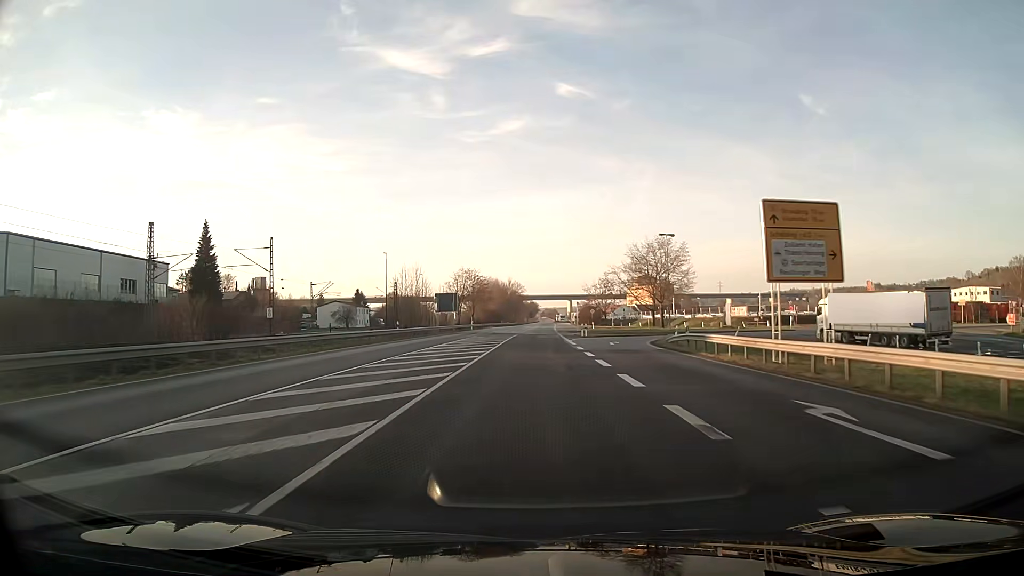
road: primary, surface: asphalt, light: Day
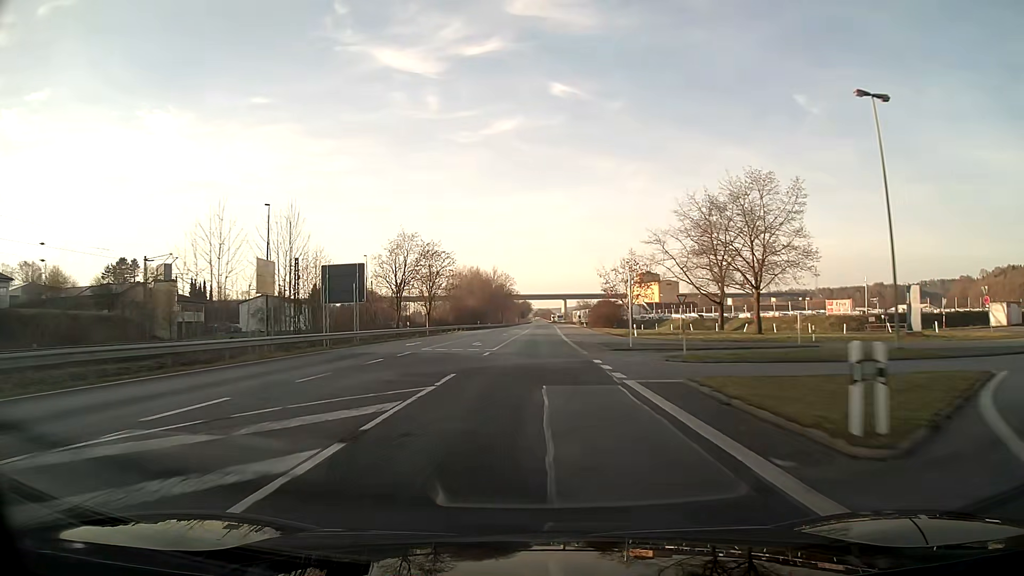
(+0.4, +48.0) m; +1°
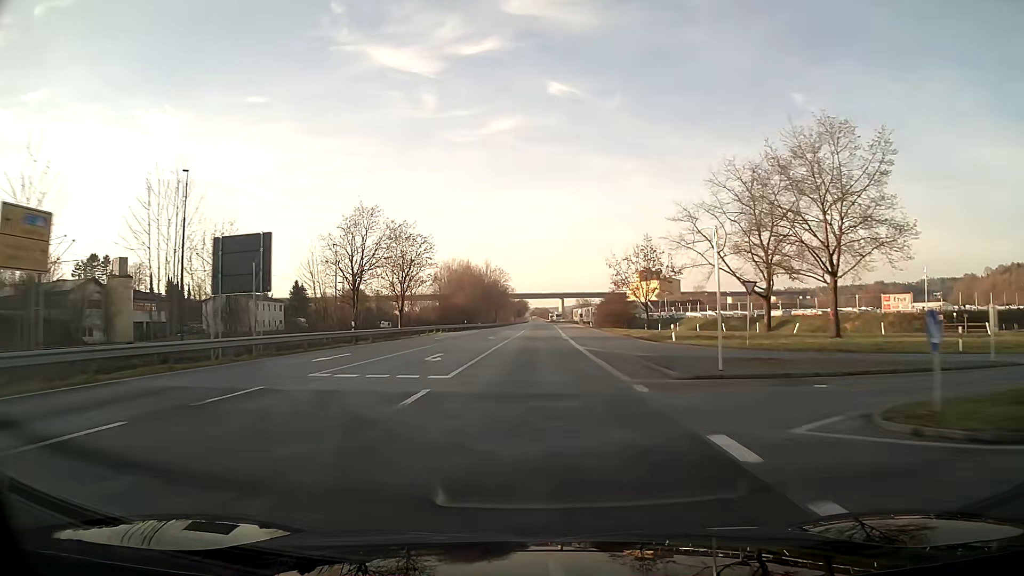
(0.0, +16.0) m; 0°
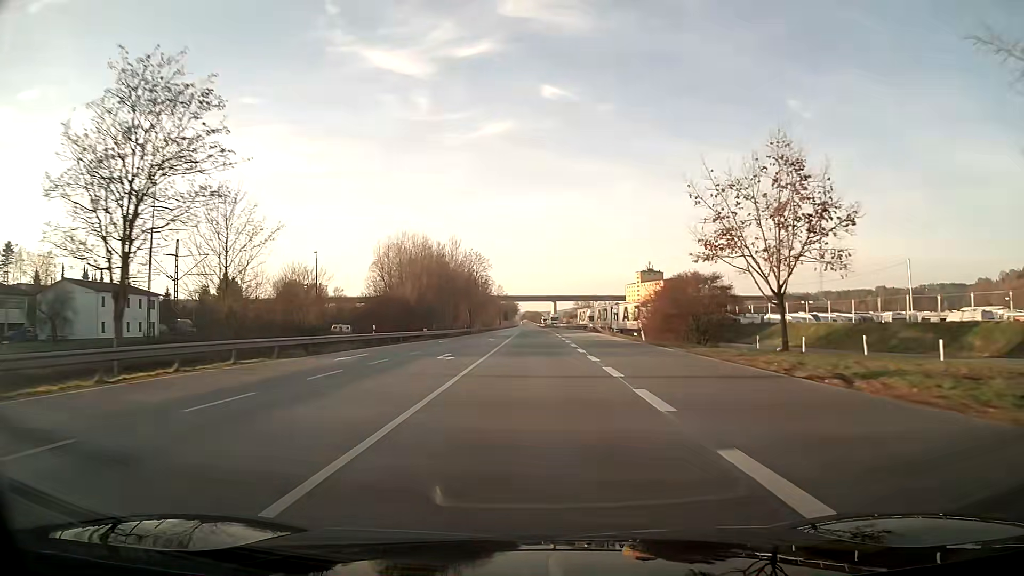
(+0.3, +48.0) m; +1°
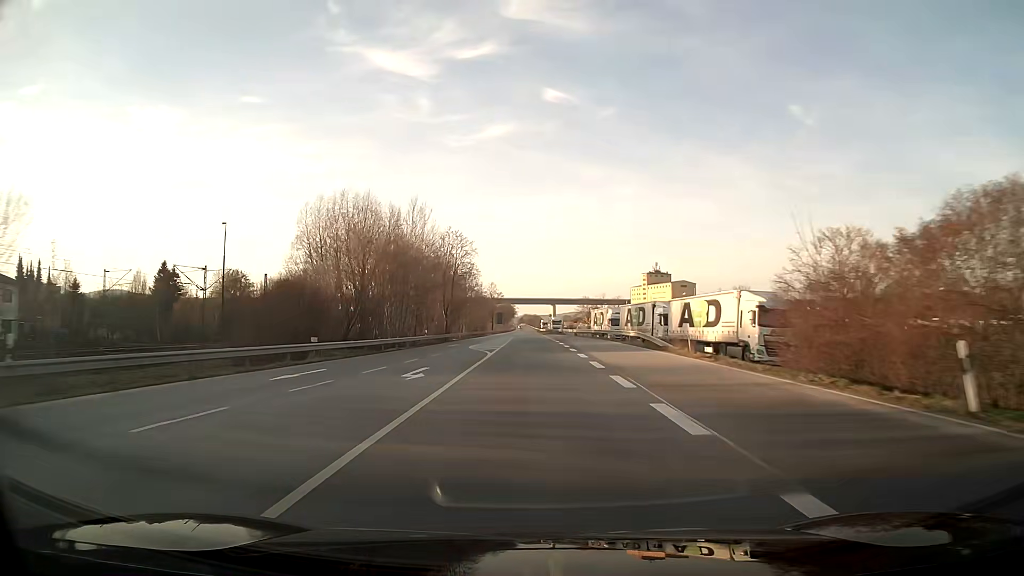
(+0.1, +31.9) m; 0°
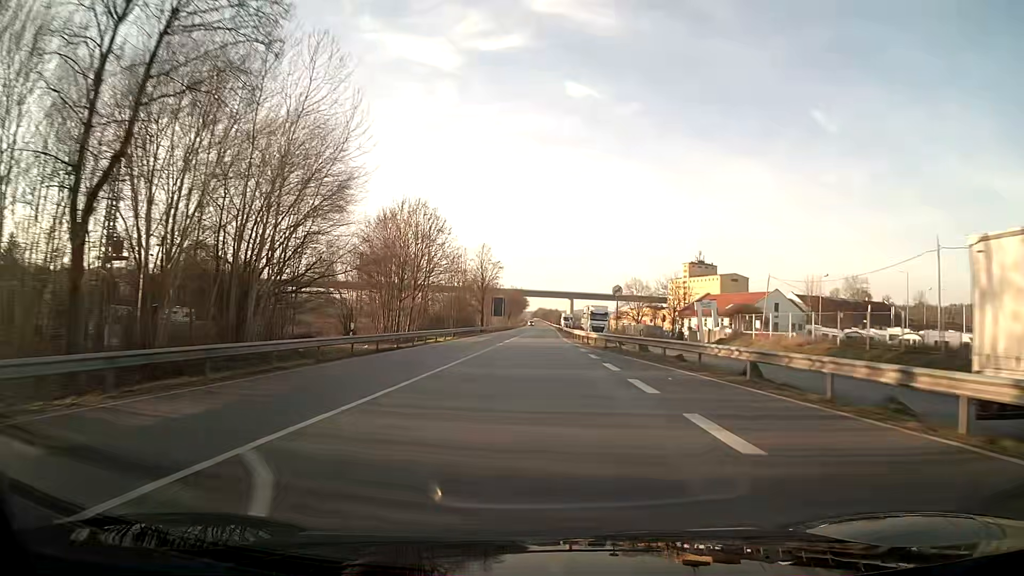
(-0.8, +79.8) m; -1°
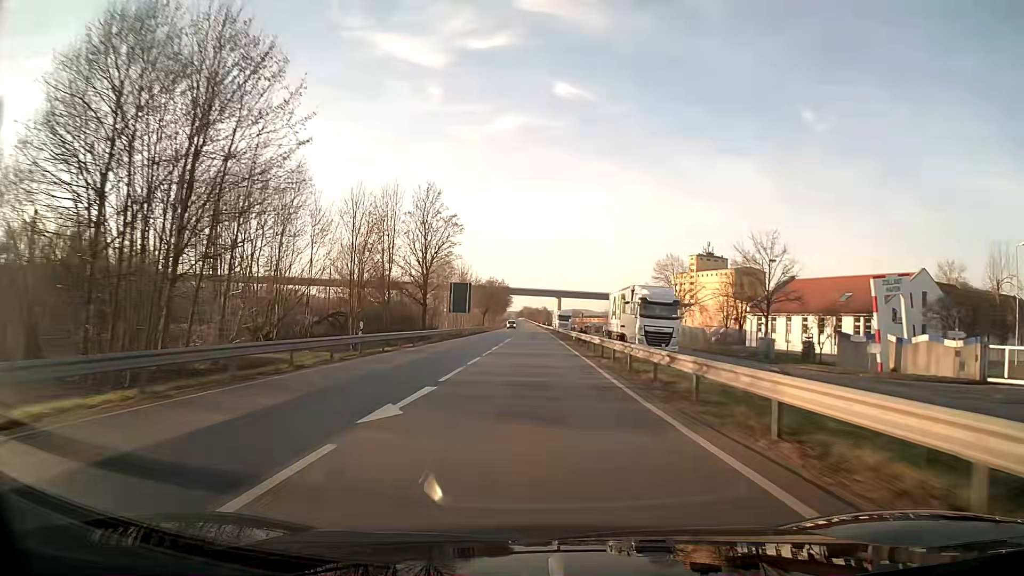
(+0.4, +47.9) m; +1°
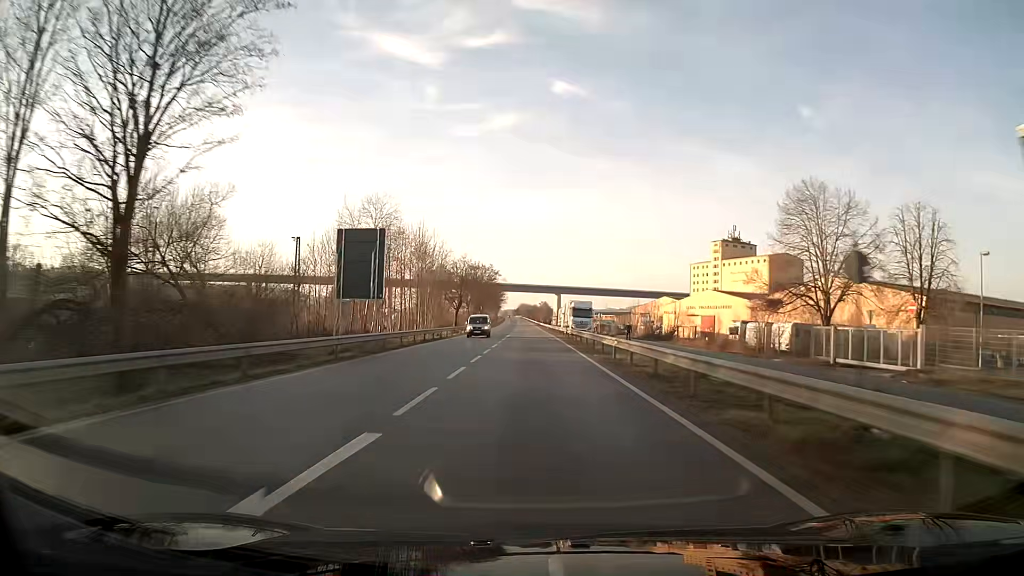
(+0.1, +47.9) m; 0°
